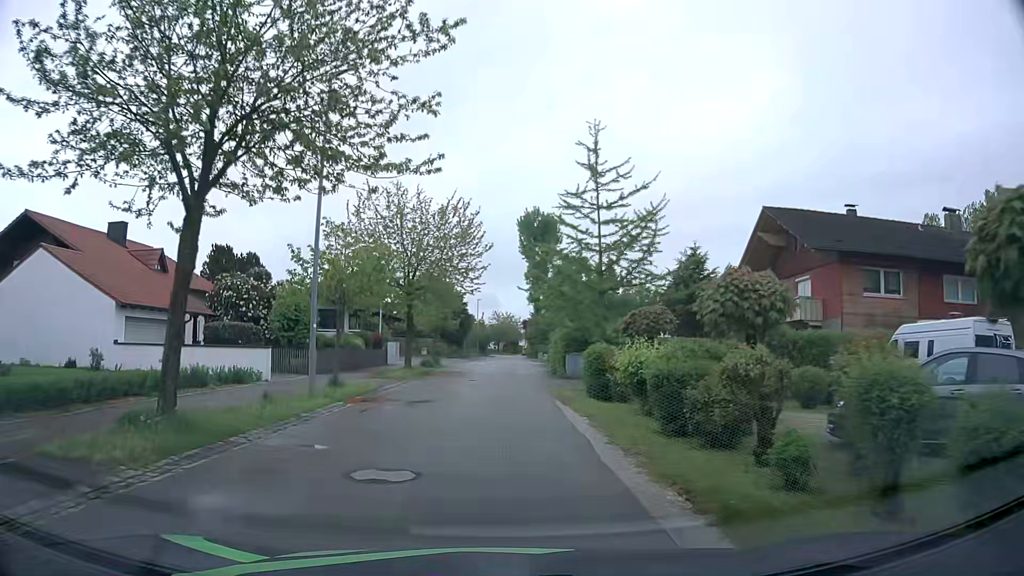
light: Day
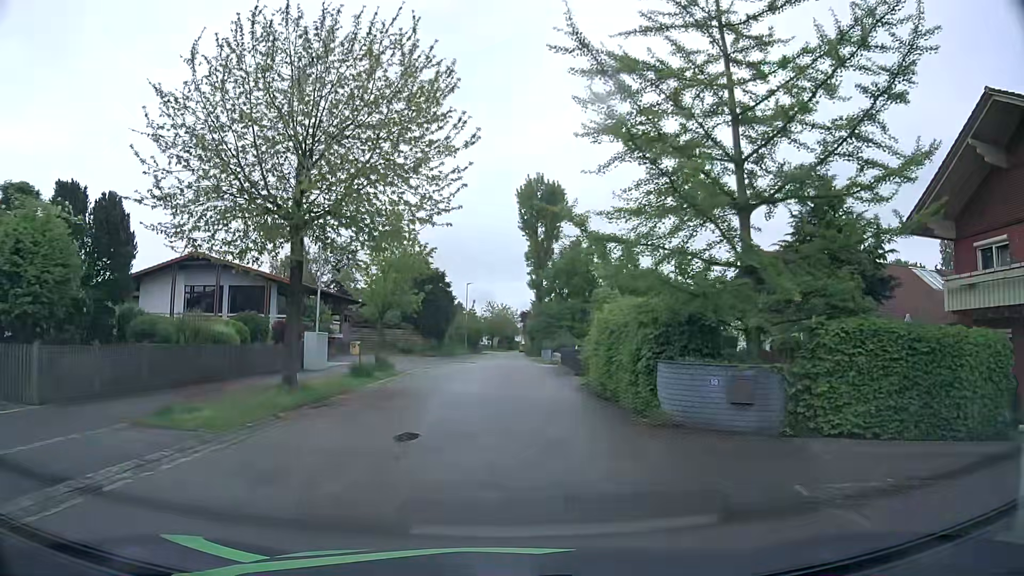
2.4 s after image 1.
(-0.2, +18.5) m; 0°
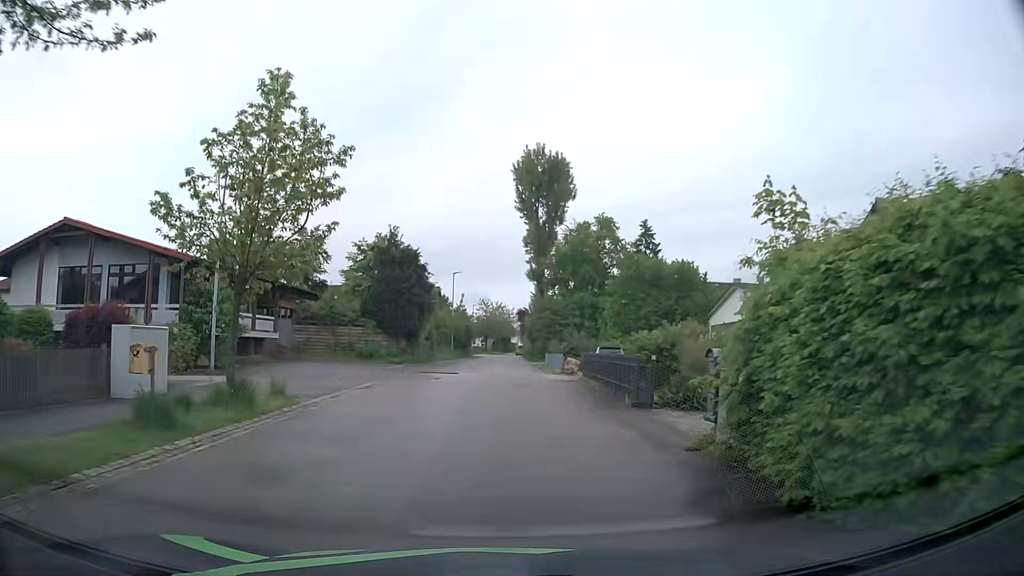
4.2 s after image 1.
(0.0, +13.9) m; 0°
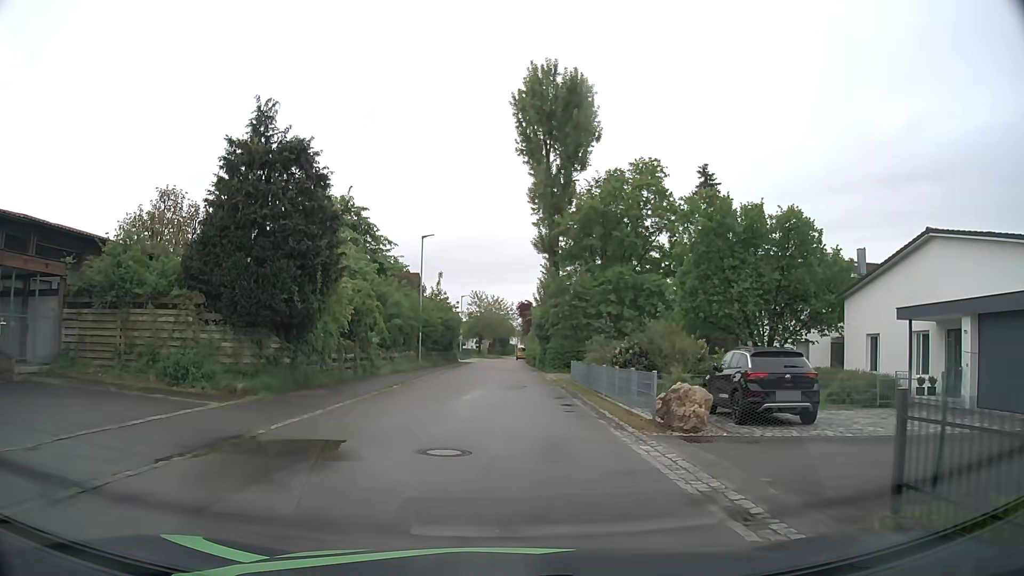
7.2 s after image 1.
(0.0, +23.1) m; +1°
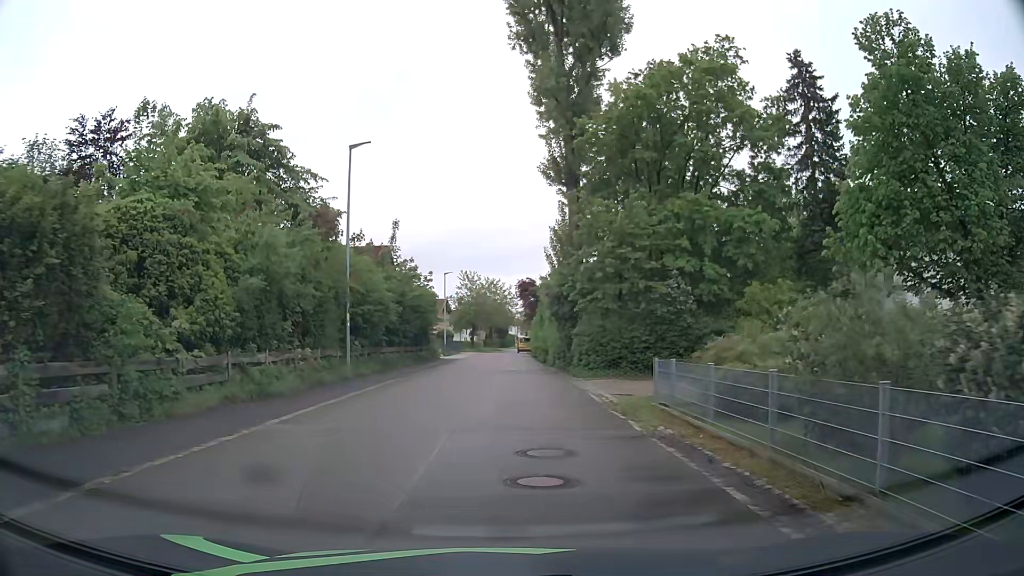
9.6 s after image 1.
(-0.1, +18.7) m; 0°
(0, +10) (0, +20) (0, +30) (0, +40) (-1, +50) (-1, +60) (-1, +70) (-2, +80) (-1, +90) (0, +100) m
